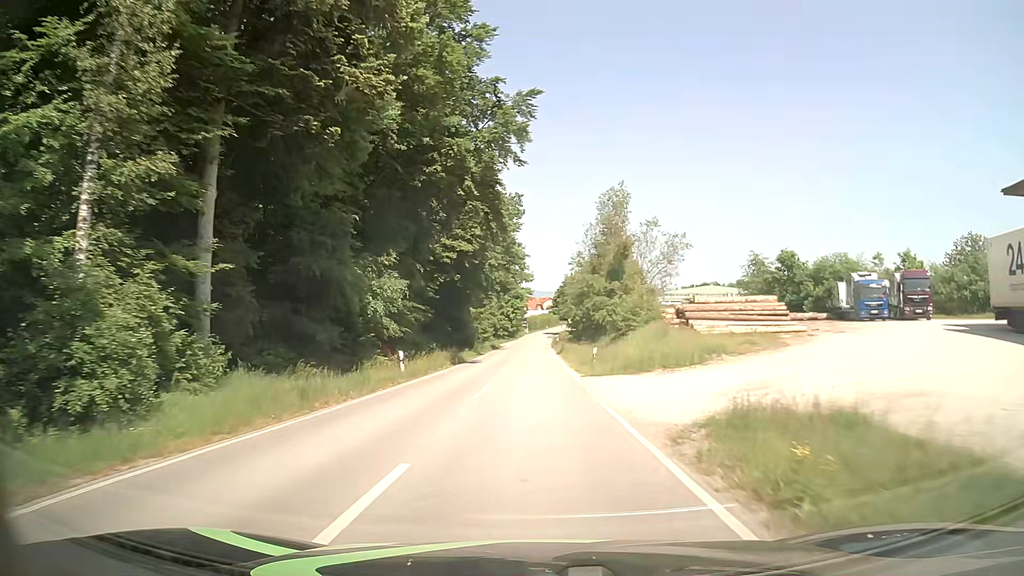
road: tertiary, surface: asphalt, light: Day
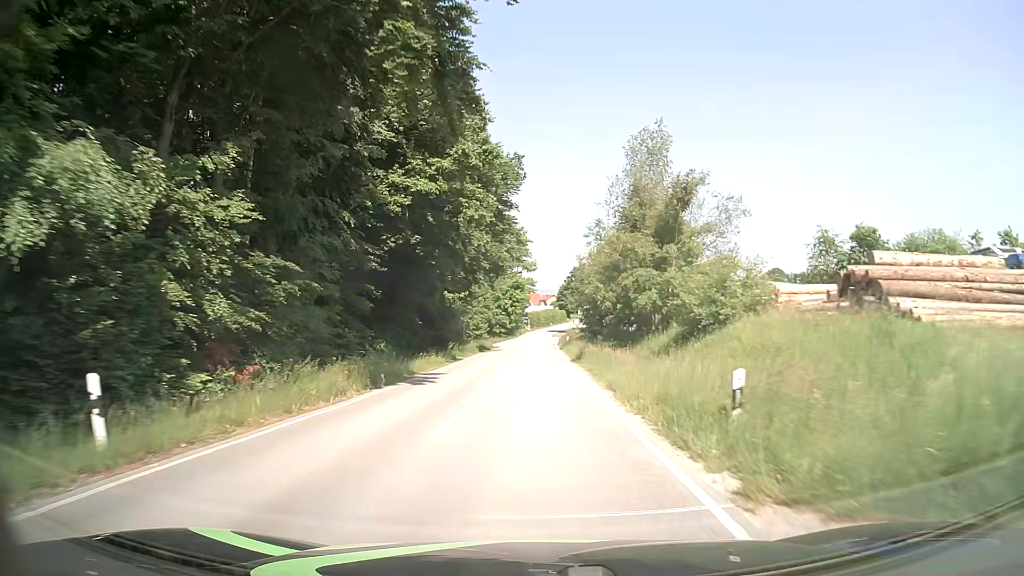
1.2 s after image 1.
(+0.1, +18.3) m; 0°
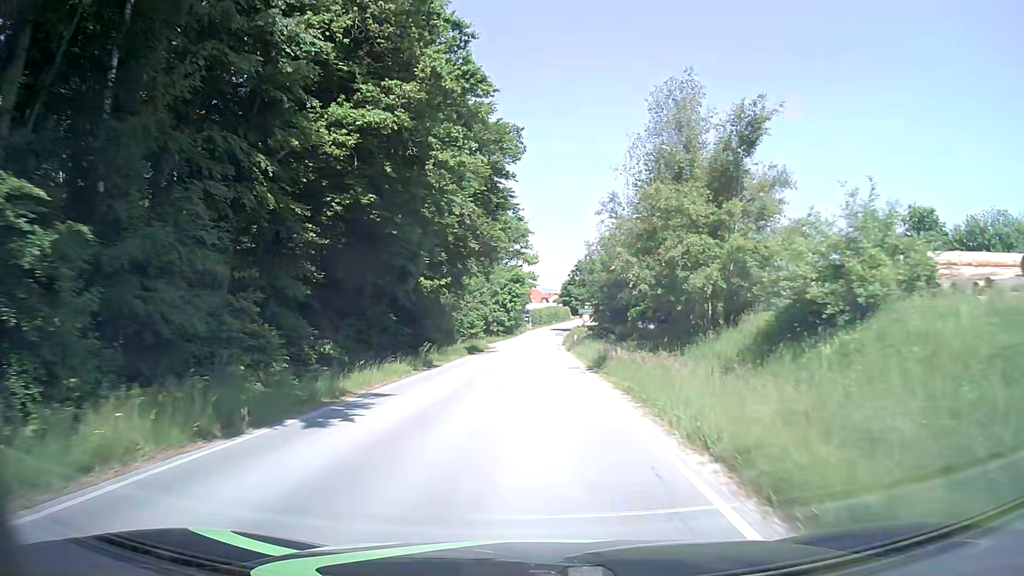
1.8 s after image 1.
(0.0, +9.2) m; 0°
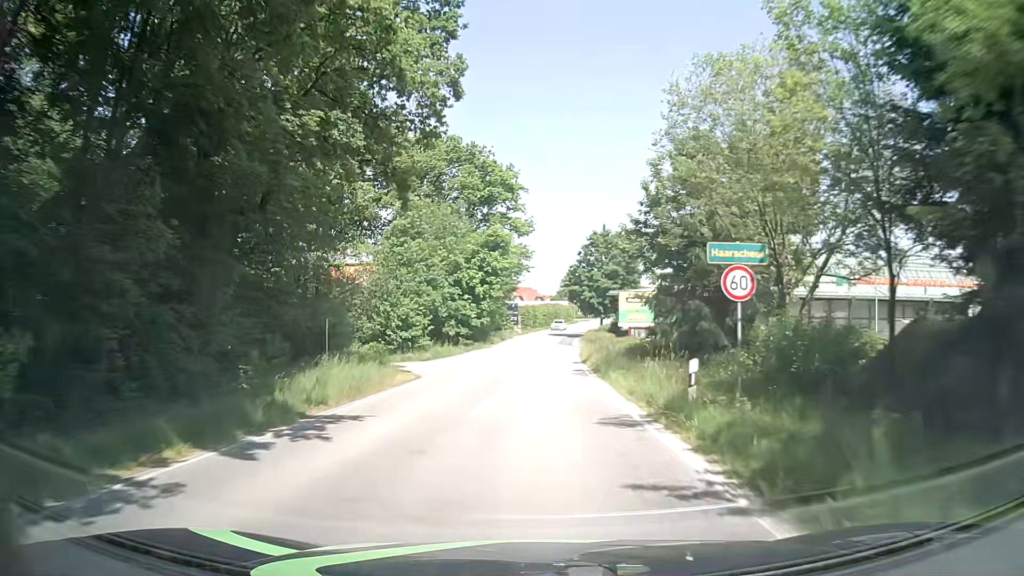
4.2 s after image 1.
(+0.2, +37.5) m; 0°
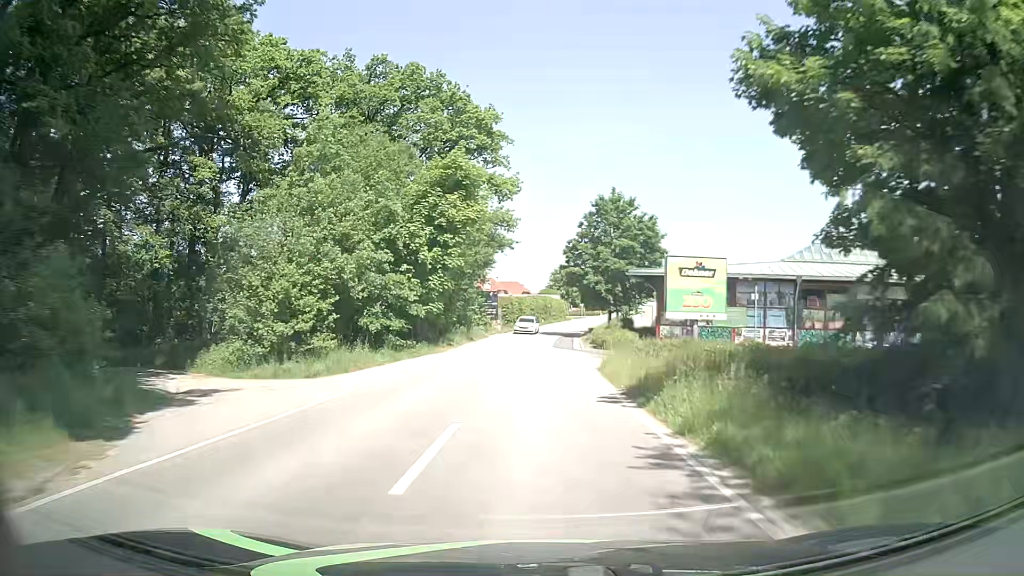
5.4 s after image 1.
(+0.2, +18.9) m; +1°
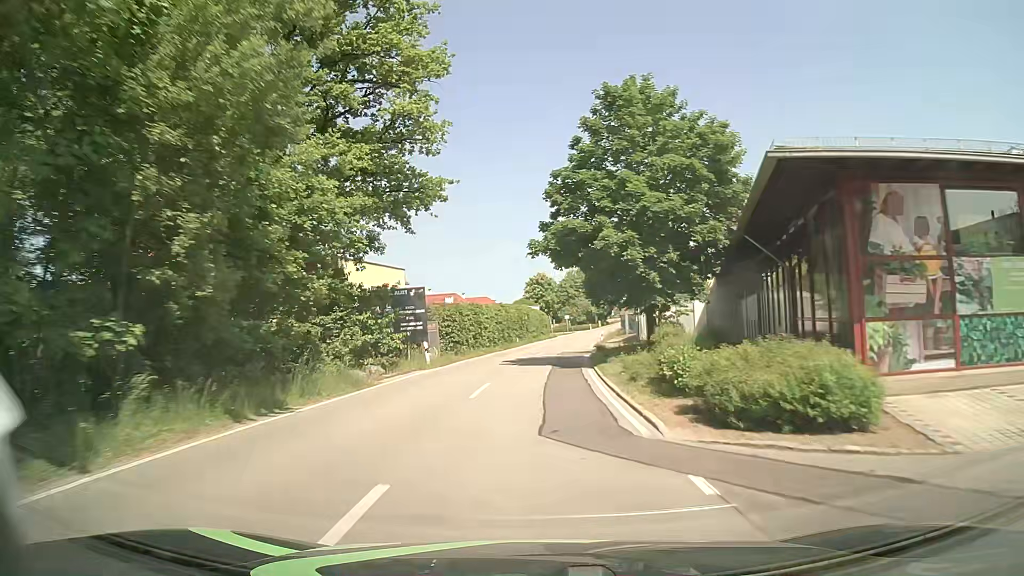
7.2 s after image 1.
(+0.6, +27.9) m; +2°
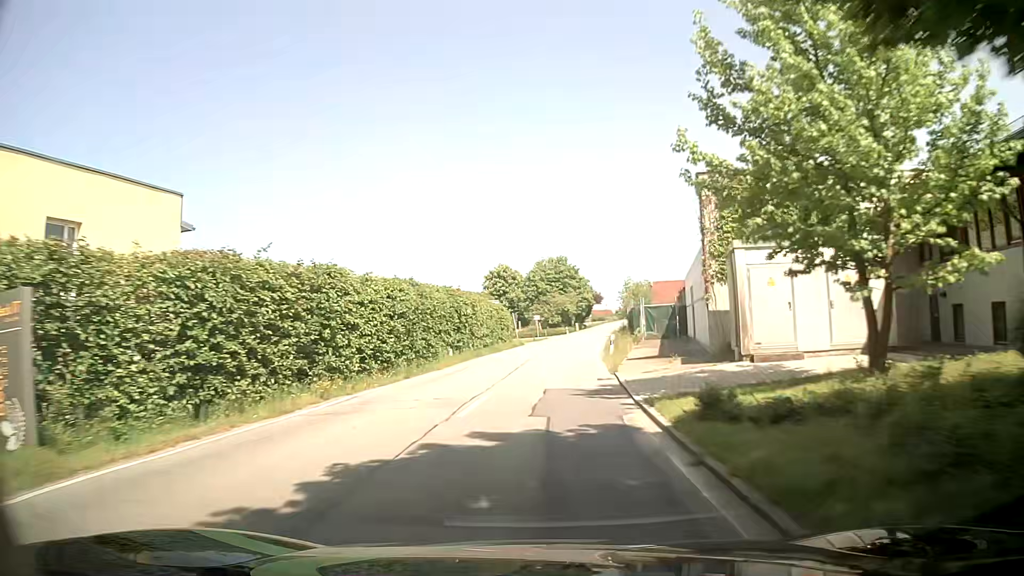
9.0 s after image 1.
(+0.7, +27.3) m; +3°
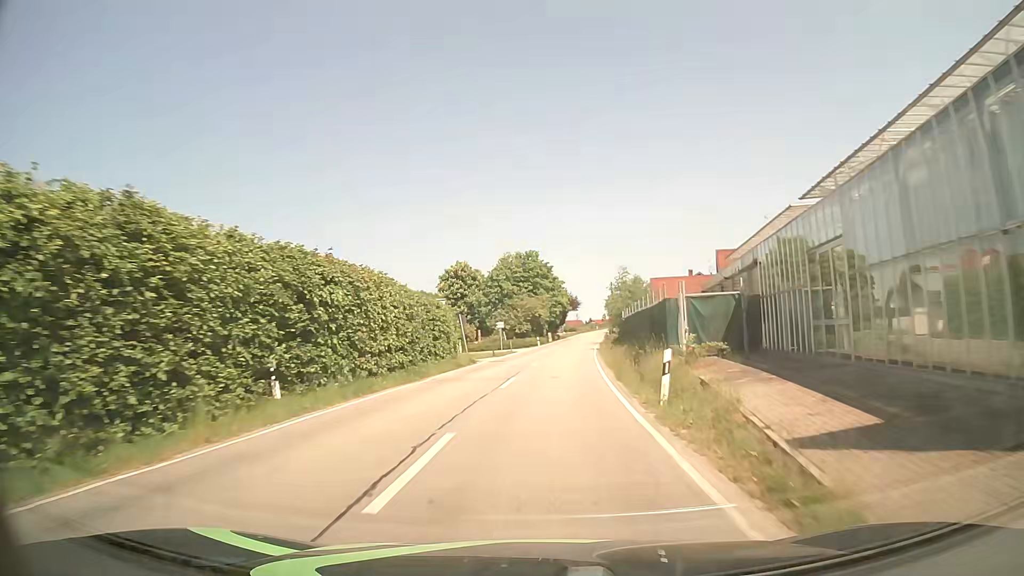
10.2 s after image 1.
(+0.3, +18.1) m; +2°
(0, +10) (+1, +20) (+1, +30) (+2, +40) (+4, +50) (+5, +60) (+6, +70) (+7, +80) (+8, +90) (+10, +99) m
